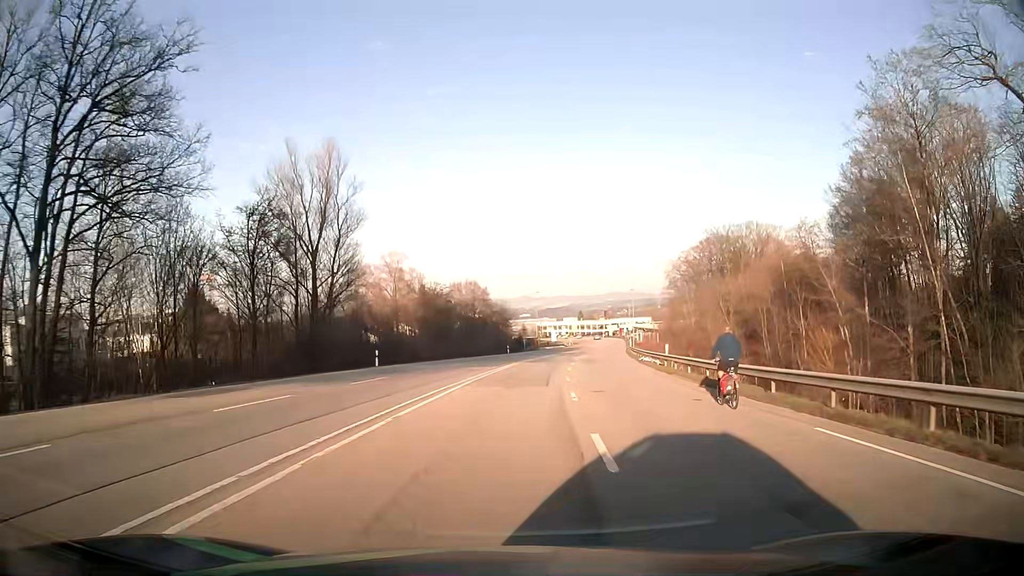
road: secondary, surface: asphalt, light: Day
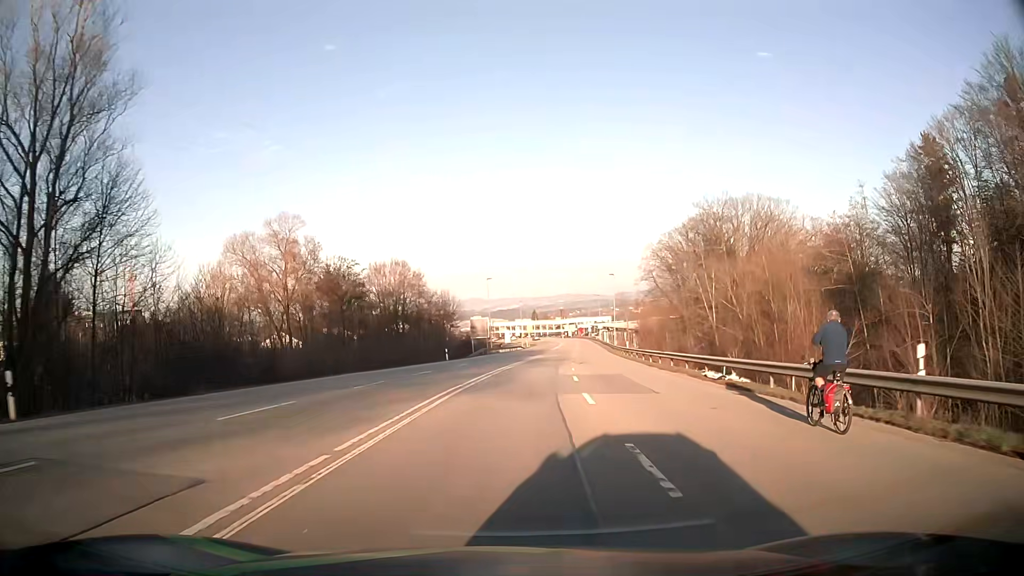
(+1.1, +27.7) m; +4°
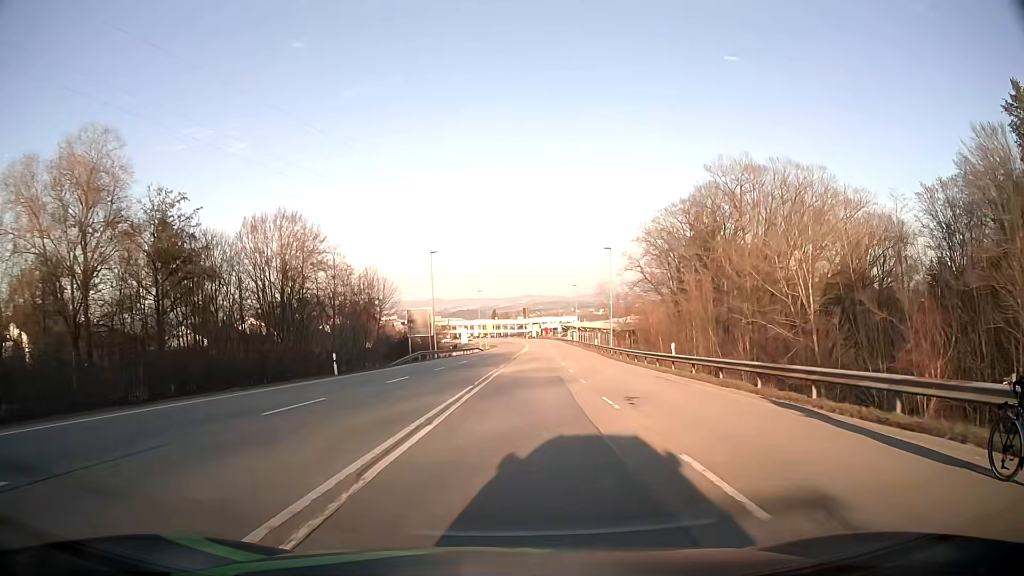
(+0.8, +27.5) m; +3°
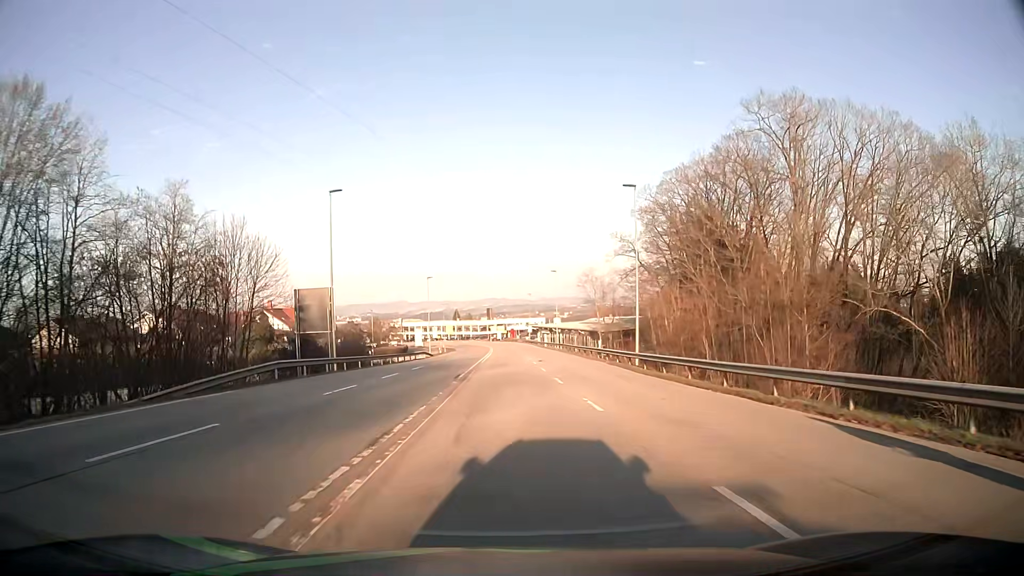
(+0.8, +27.5) m; +3°
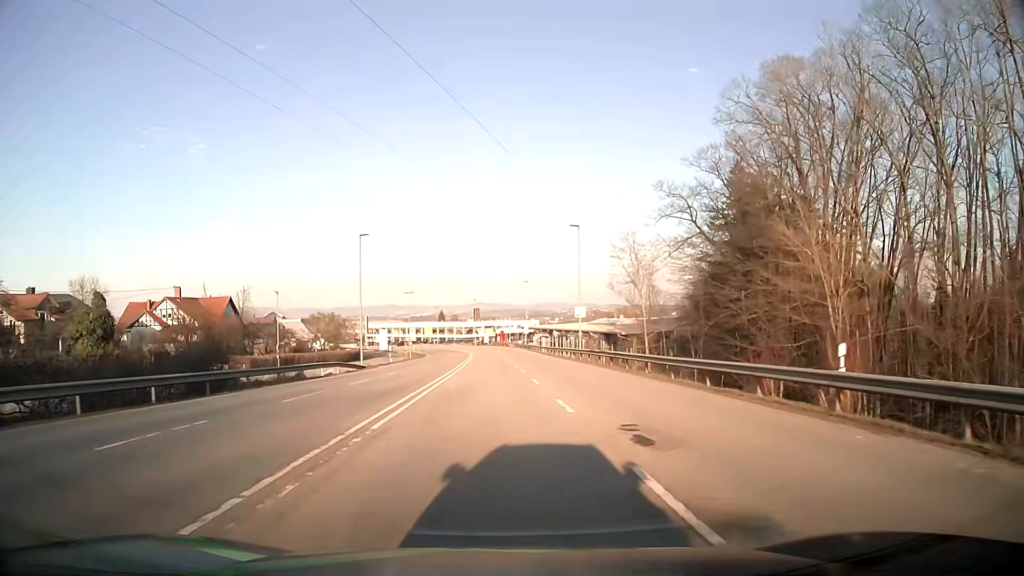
(+0.3, +36.7) m; +1°
(0, +10) (0, +20) (0, +30) (0, +40) (+1, +50) (+1, +60) (0, +70) (0, +80) (0, +90) (-1, +100) m
